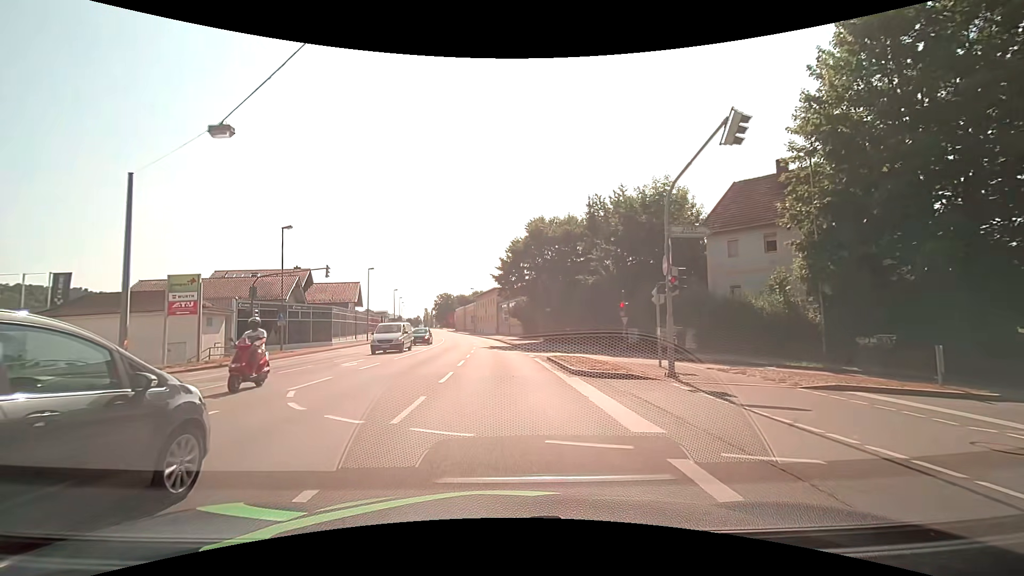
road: primary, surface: asphalt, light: Day
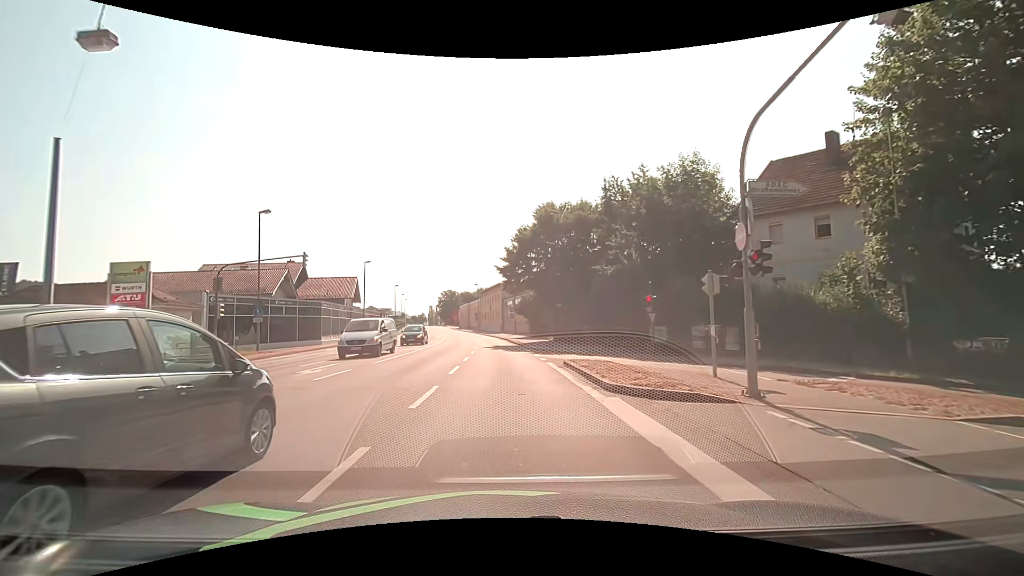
(0.0, +4.8) m; -1°
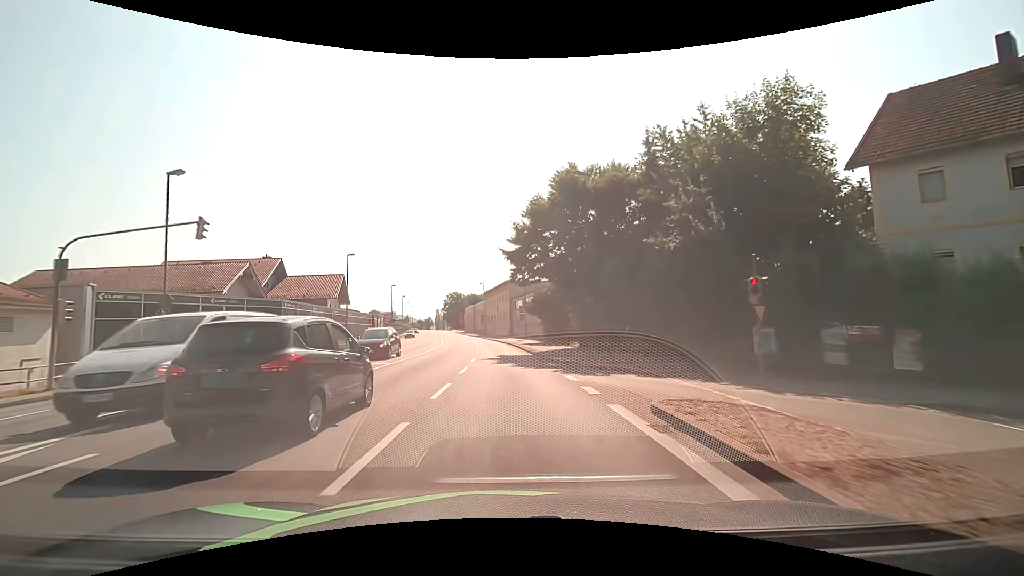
(0.0, +10.7) m; 0°
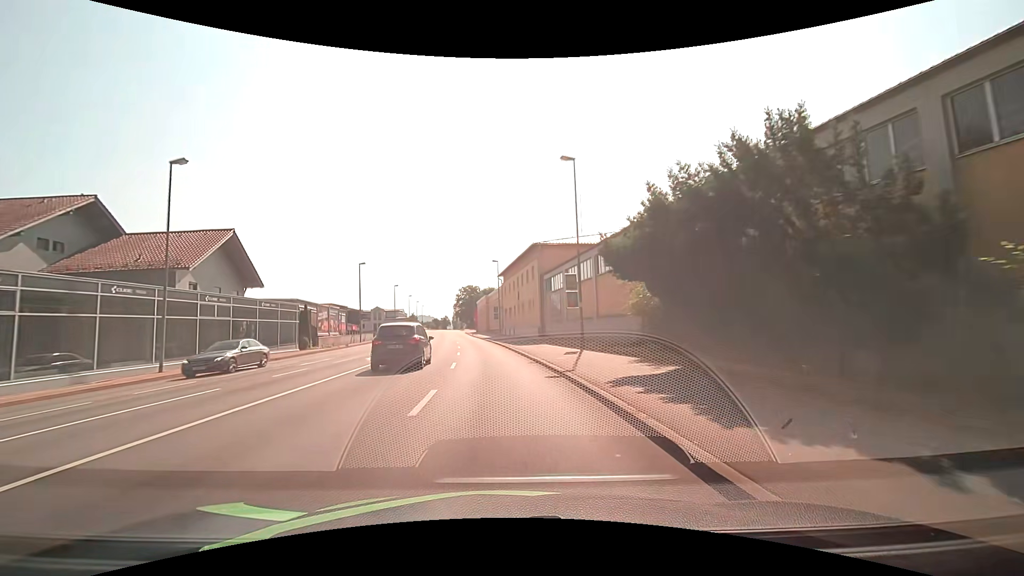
(-0.6, +32.7) m; -4°
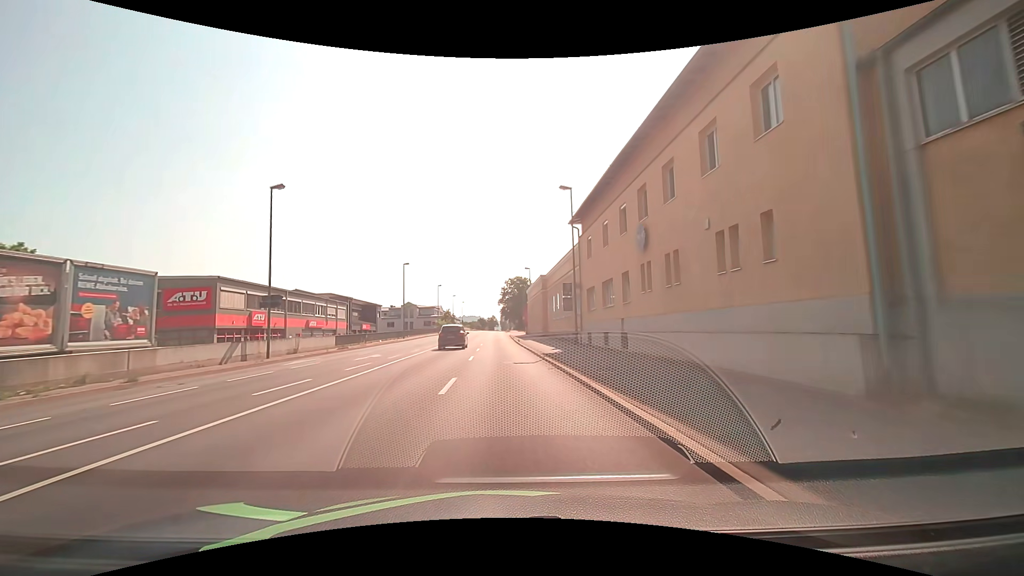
(-1.3, +36.0) m; -4°
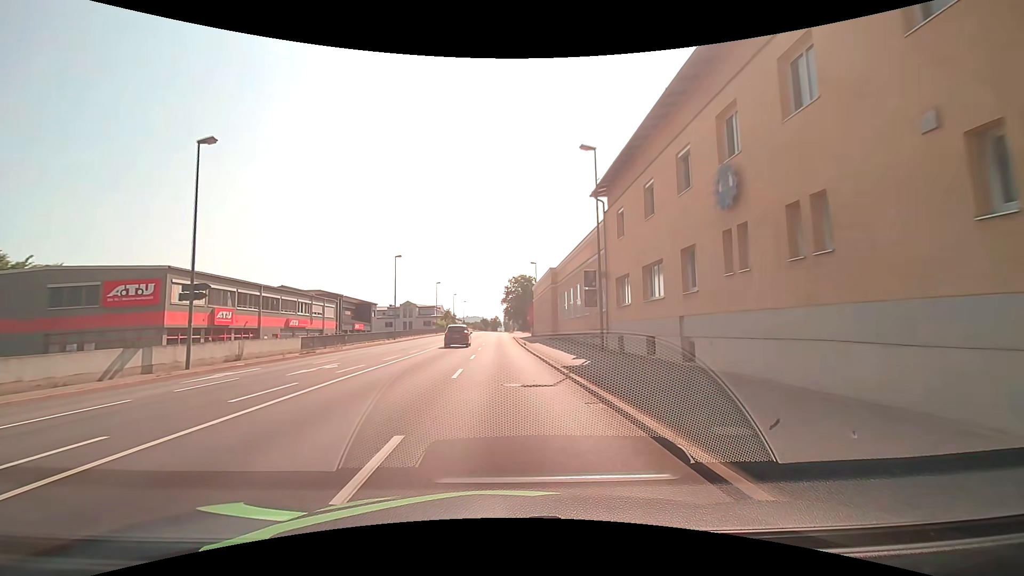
(-0.1, +7.4) m; -1°
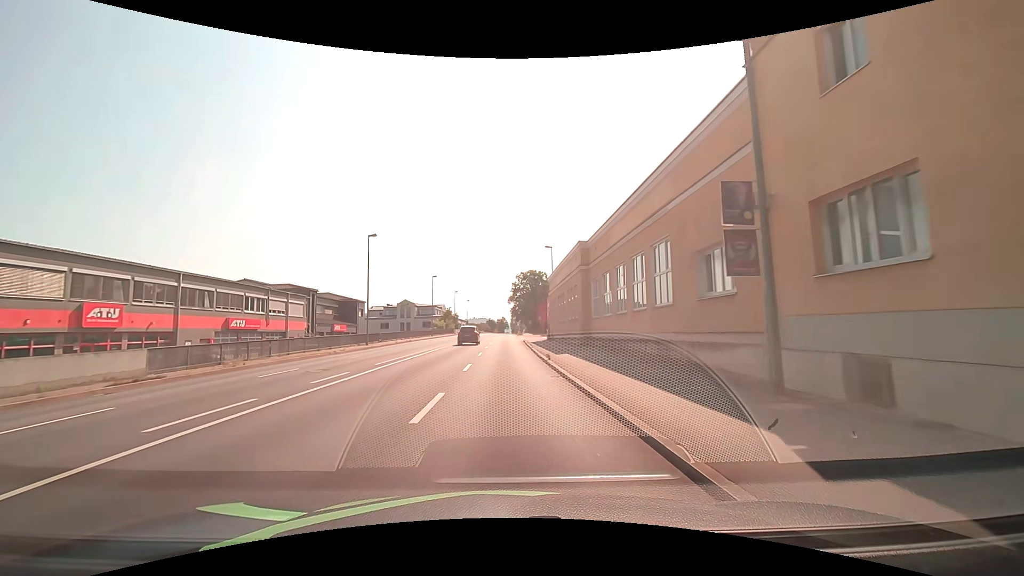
(-0.2, +14.8) m; -1°
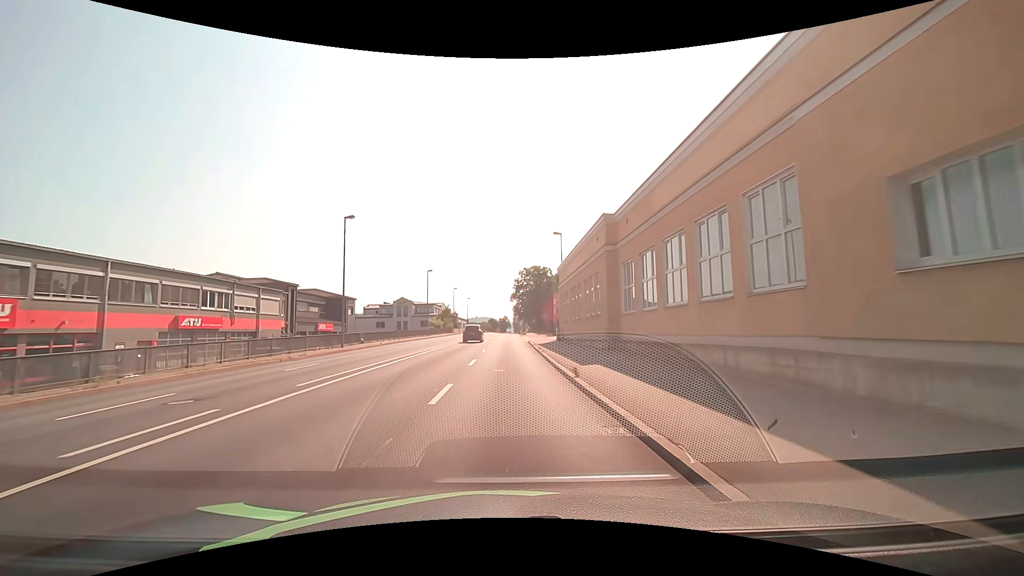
(-0.1, +7.5) m; -1°
(0, +10) (0, +20) (0, +30) (0, +40) (0, +50) (0, +60) (0, +70) (0, +80) (0, +90) (0, +100) m
